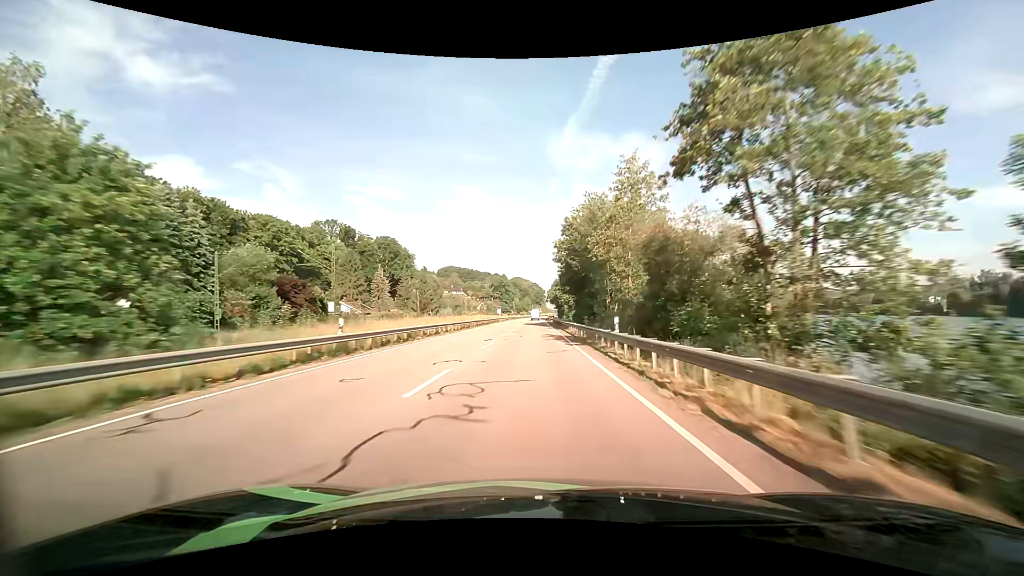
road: primary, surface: asphalt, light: Day
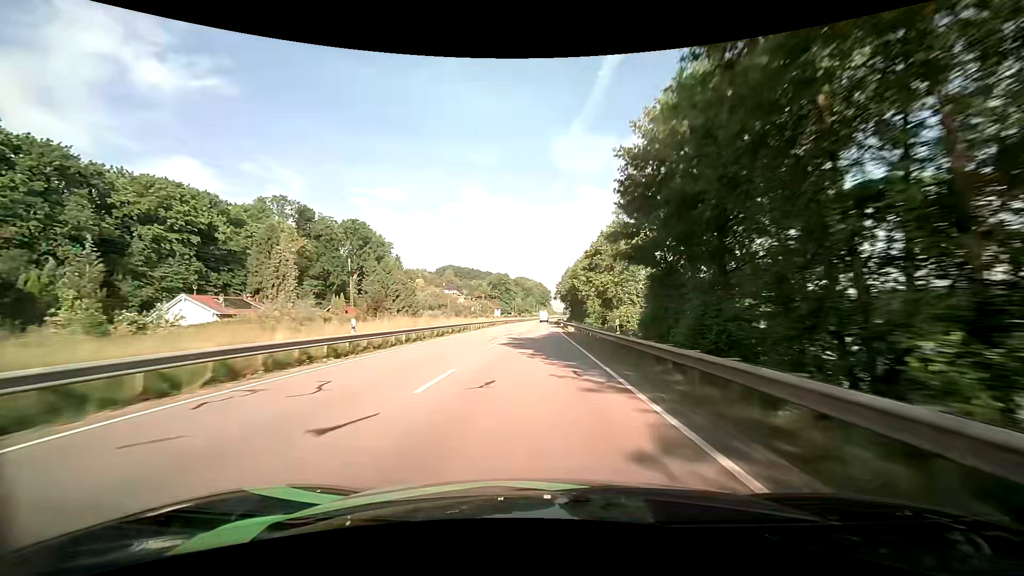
(-0.3, +47.2) m; -1°
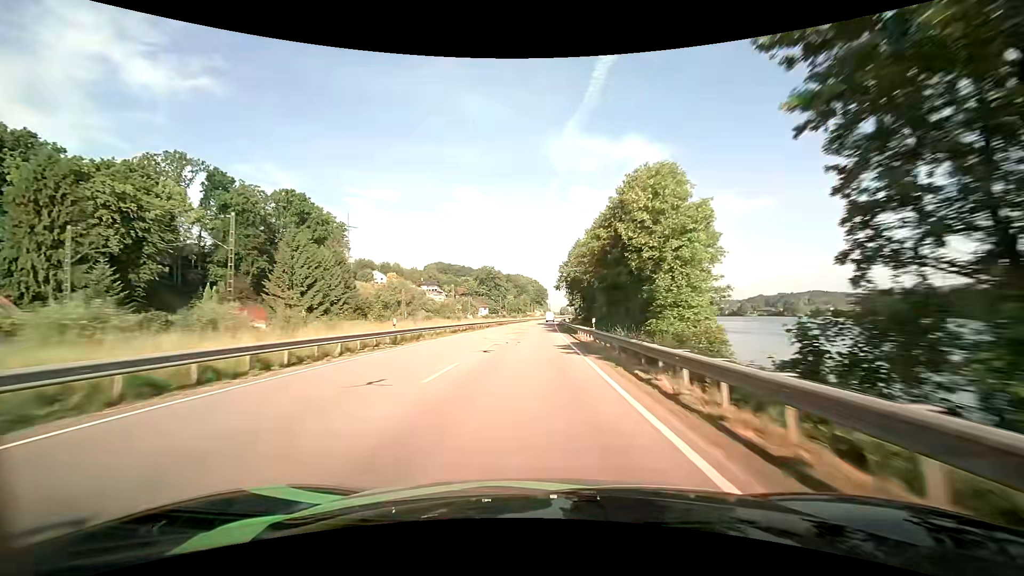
(+0.4, +46.2) m; +1°
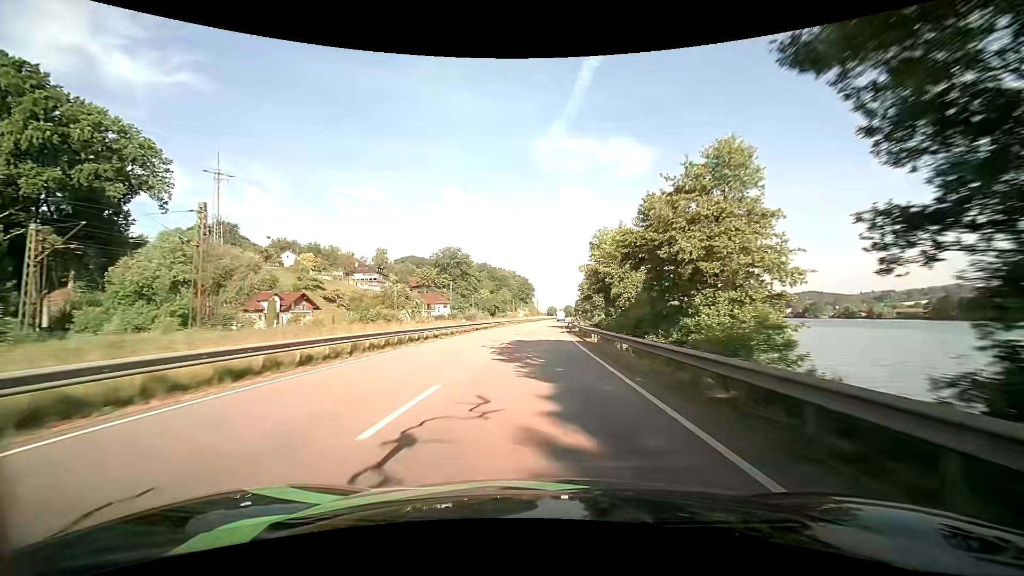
(+0.3, +76.1) m; +1°
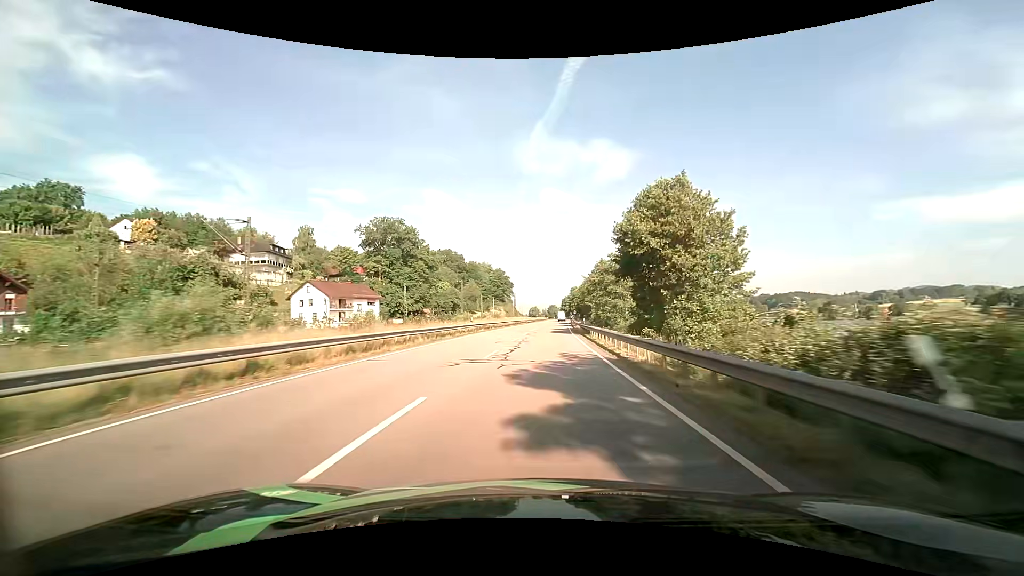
(+1.0, +61.0) m; +2°
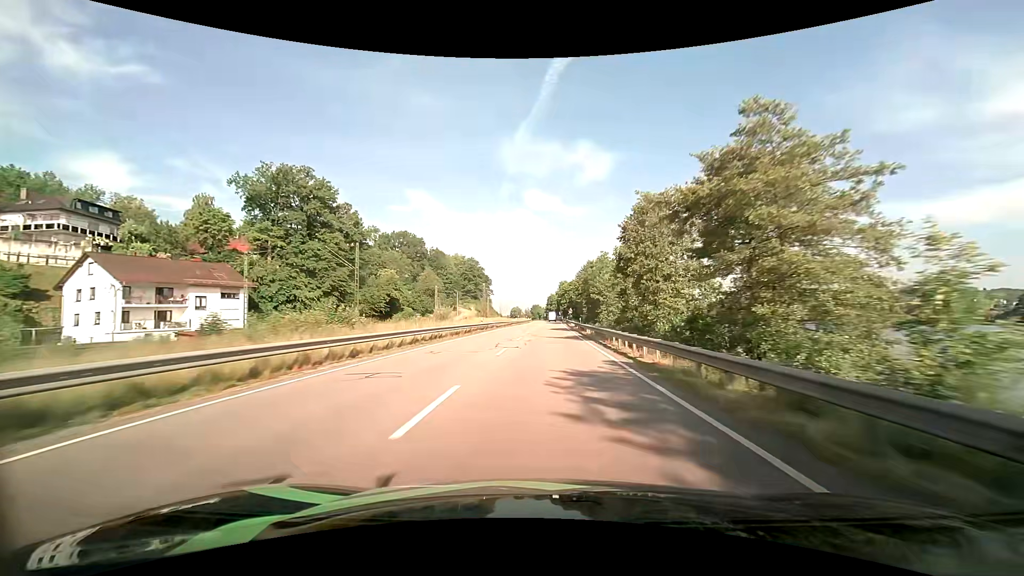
(+0.8, +46.3) m; +2°
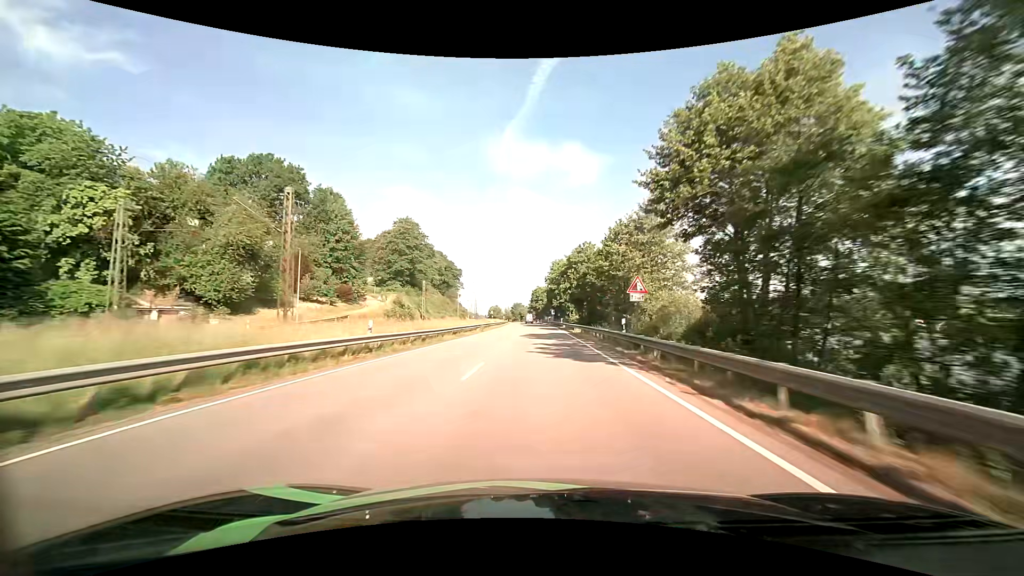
(+2.0, +78.3) m; +2°
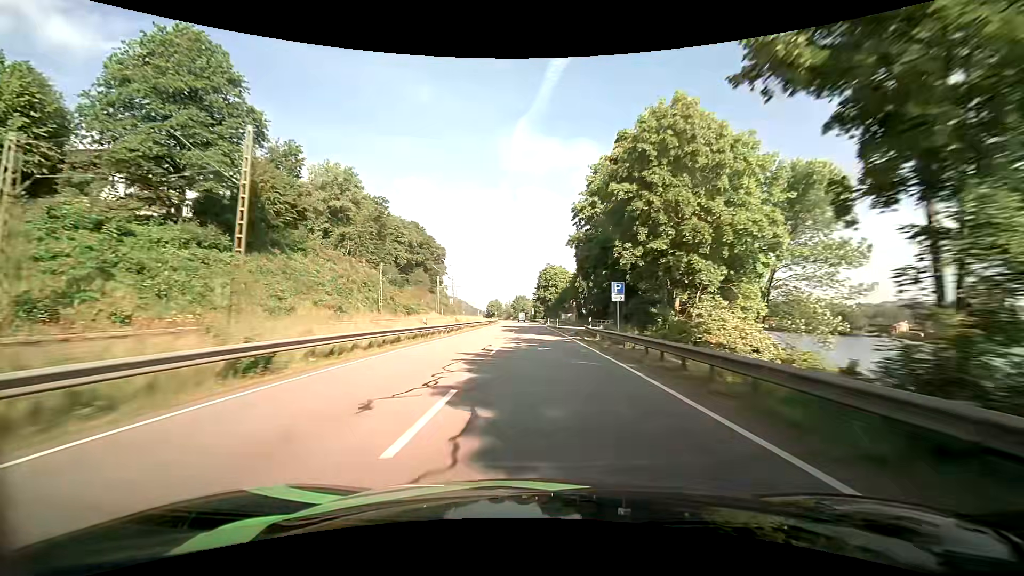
(-0.5, +77.2) m; -1°
(0, +10) (0, +20) (0, +30) (0, +40) (-1, +50) (-1, +60) (-1, +70) (-2, +80) (-2, +90) (-3, +100) m
